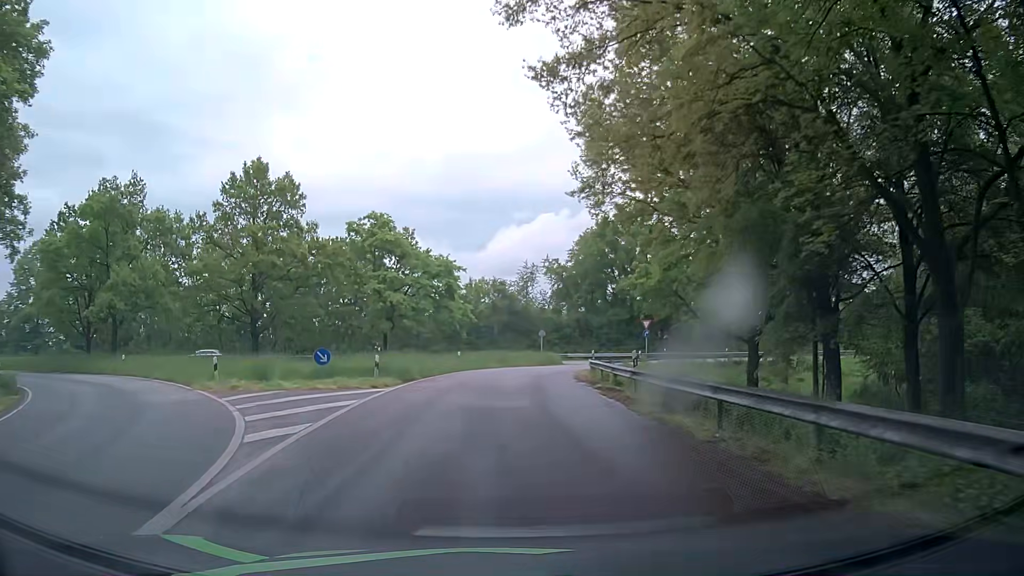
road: tertiary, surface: asphalt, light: Day
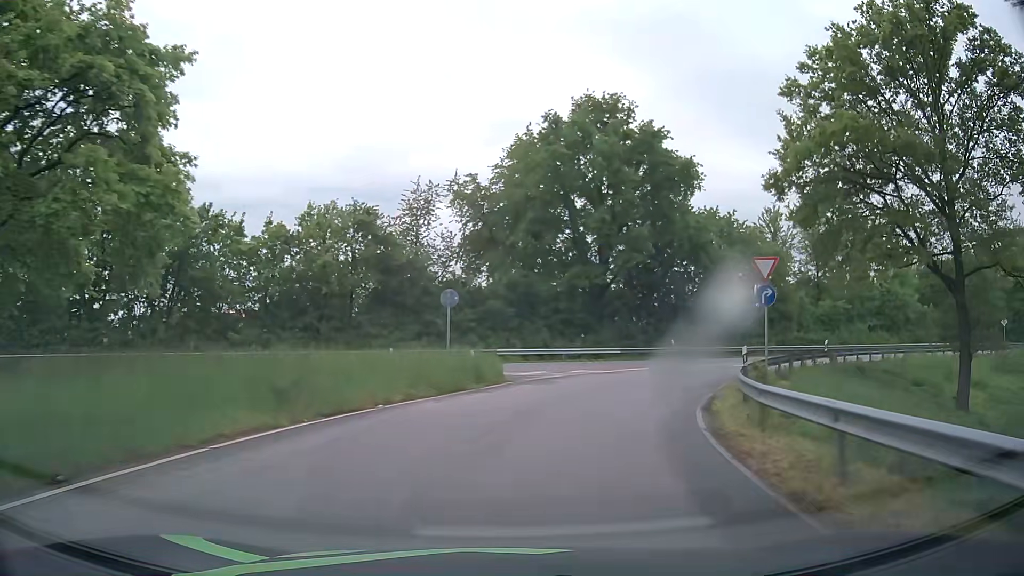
(+0.8, +37.1) m; +7°
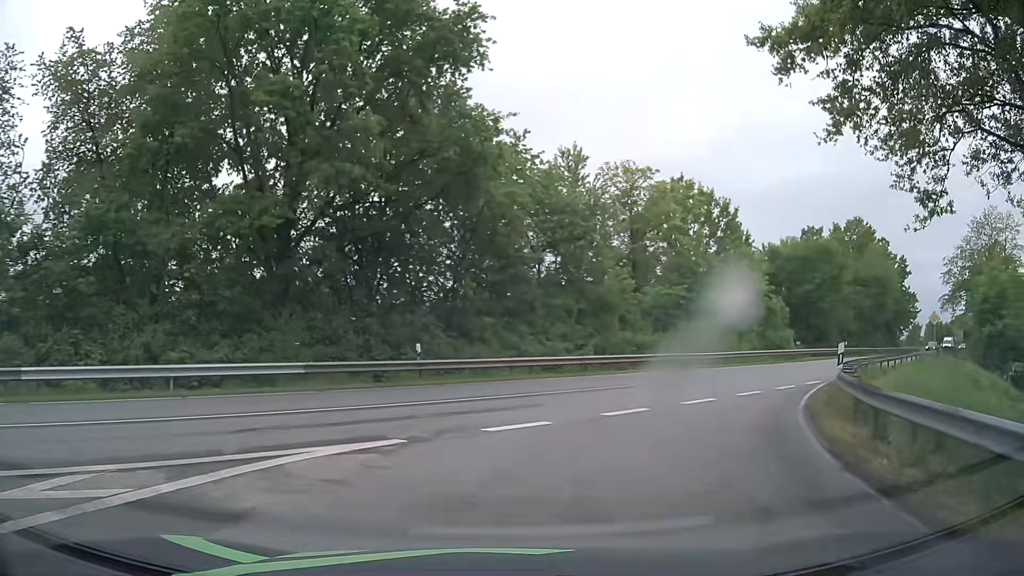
(+4.3, +21.6) m; +24°
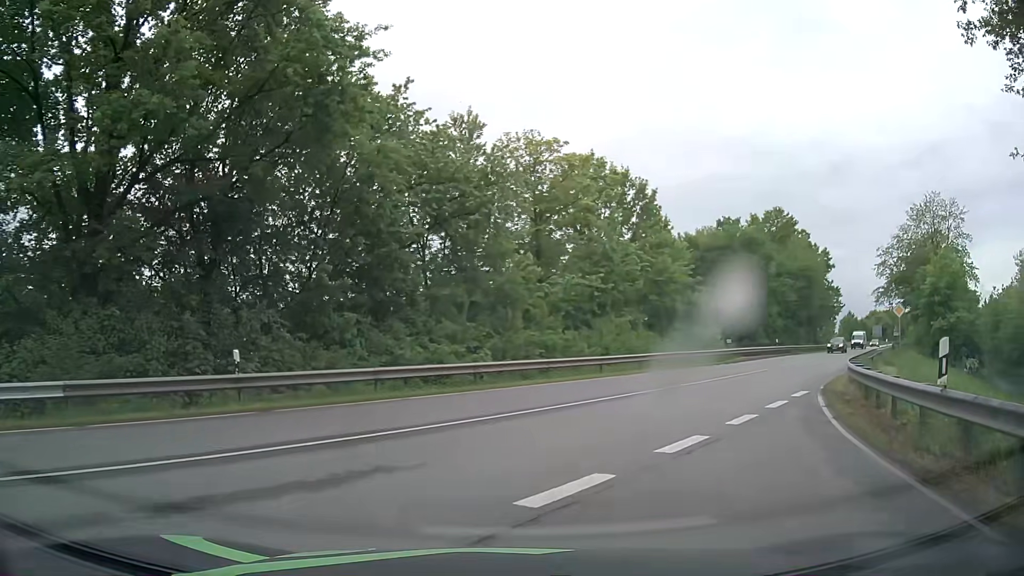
(+0.6, +6.7) m; +9°
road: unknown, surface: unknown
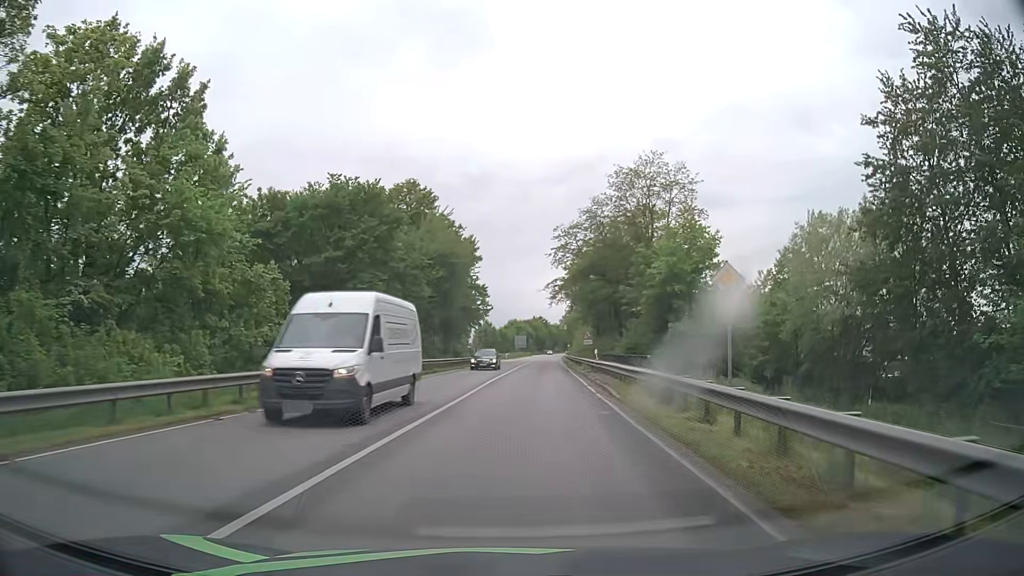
(+7.9, +21.9) m; +32°
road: unclassified
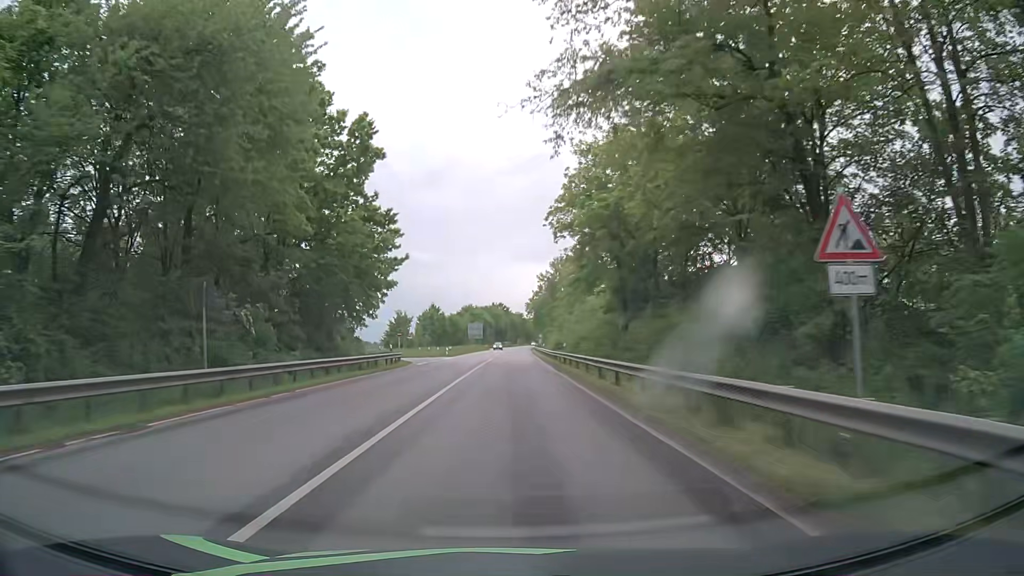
(+2.0, +43.4) m; +4°
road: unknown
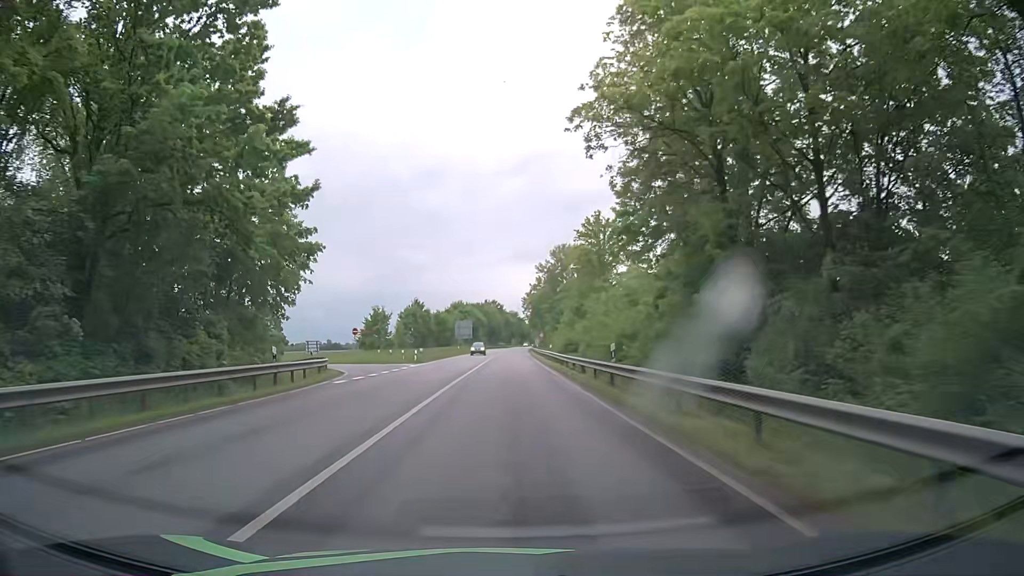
(-0.1, +19.8) m; -1°
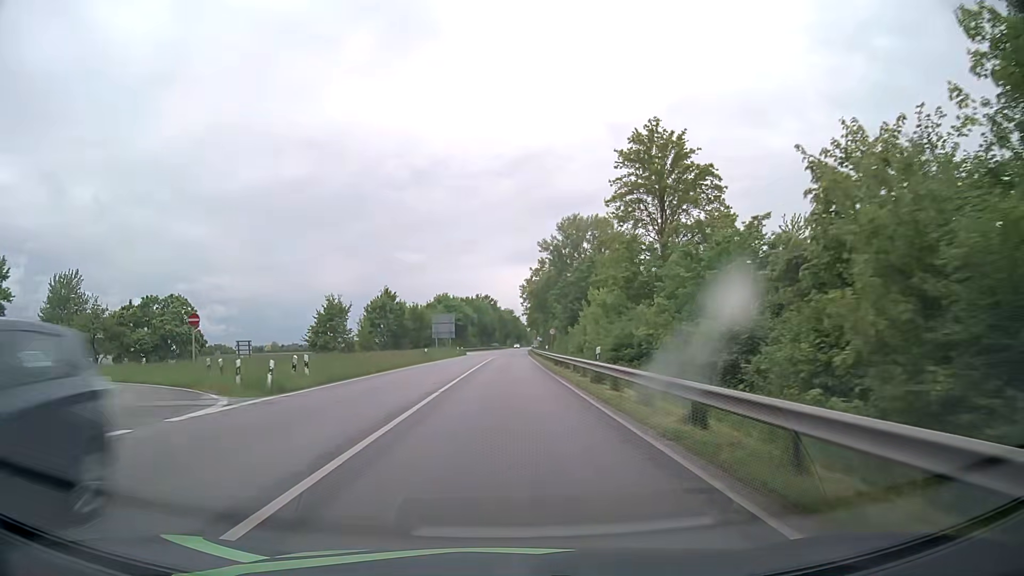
(+0.4, +29.8) m; +1°
(0, +10) (0, +20) (0, +30) (0, +40) (0, +50) (0, +60) (0, +70) (0, +80) (0, +90) (0, +100) m
